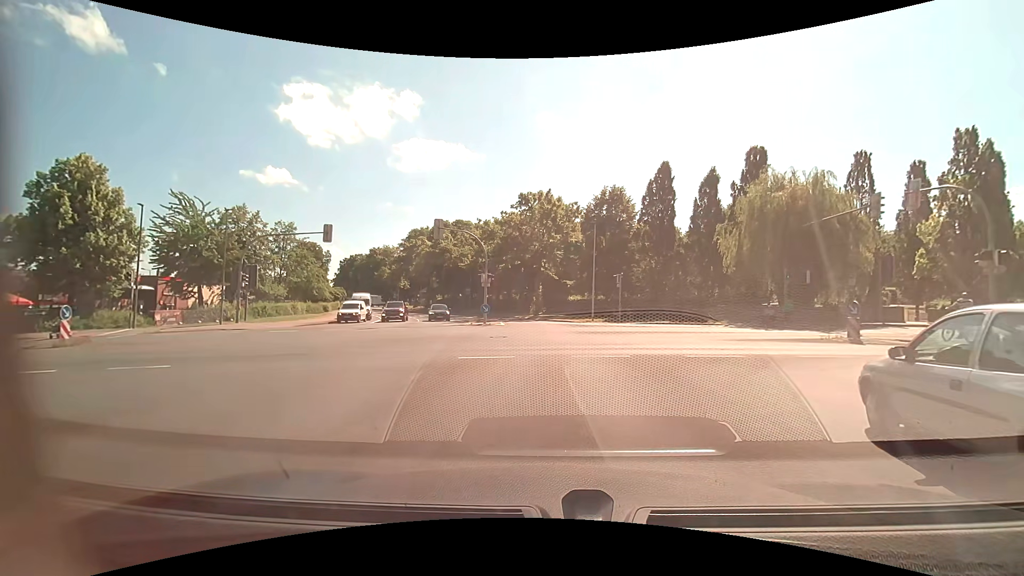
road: unclassified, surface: asphalt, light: Day
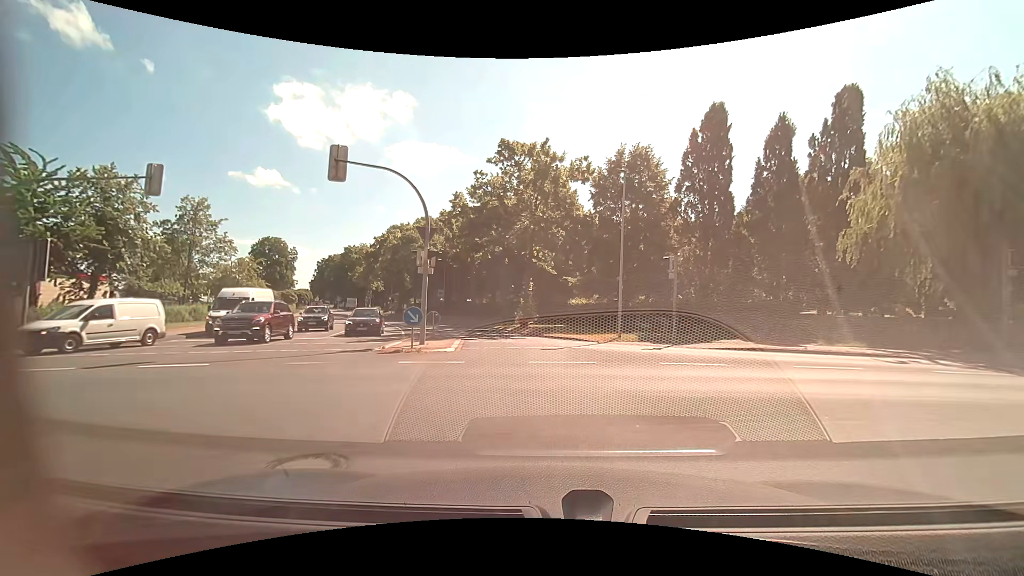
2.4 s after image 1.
(+0.2, +16.7) m; +2°
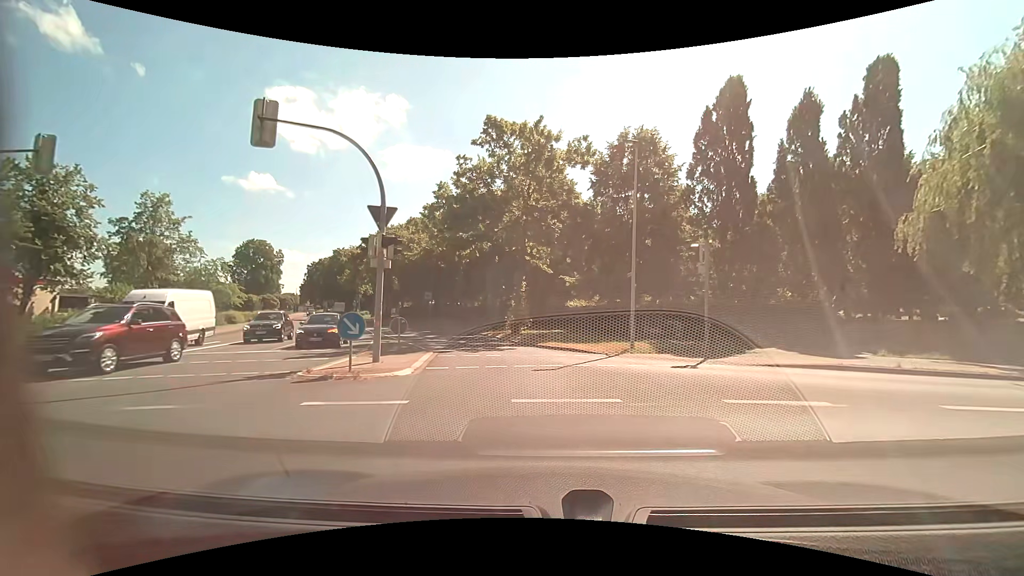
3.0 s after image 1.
(0.0, +4.5) m; 0°
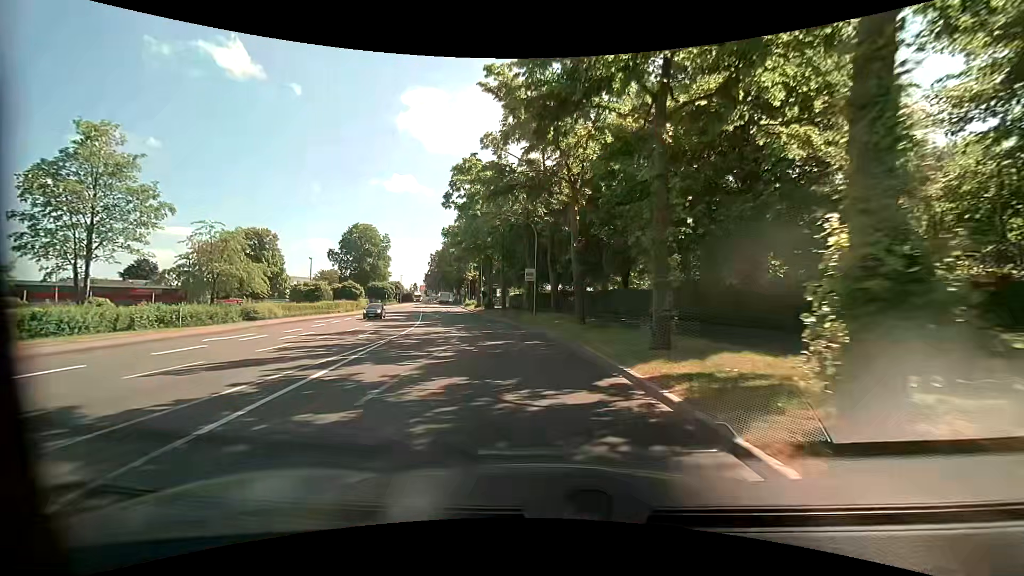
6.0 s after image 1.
(-2.6, +24.2) m; -14°
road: residential
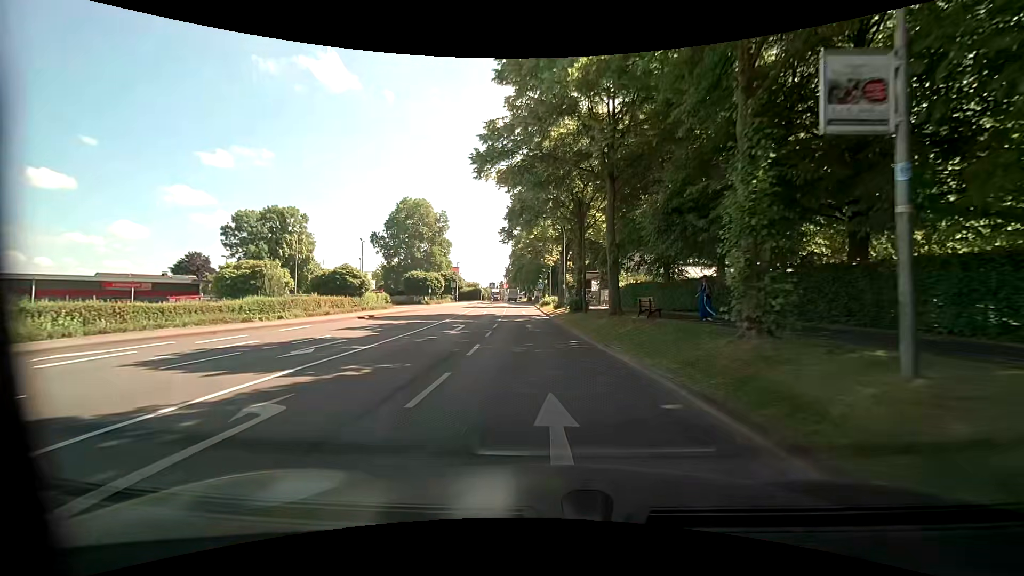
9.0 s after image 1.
(-3.4, +31.1) m; -11°
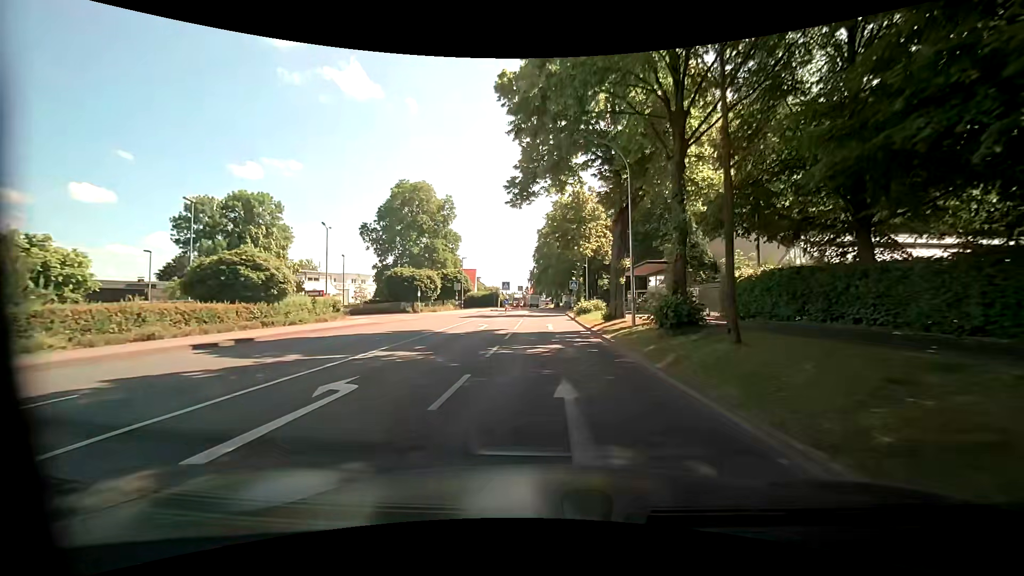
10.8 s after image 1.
(-0.7, +18.5) m; -3°
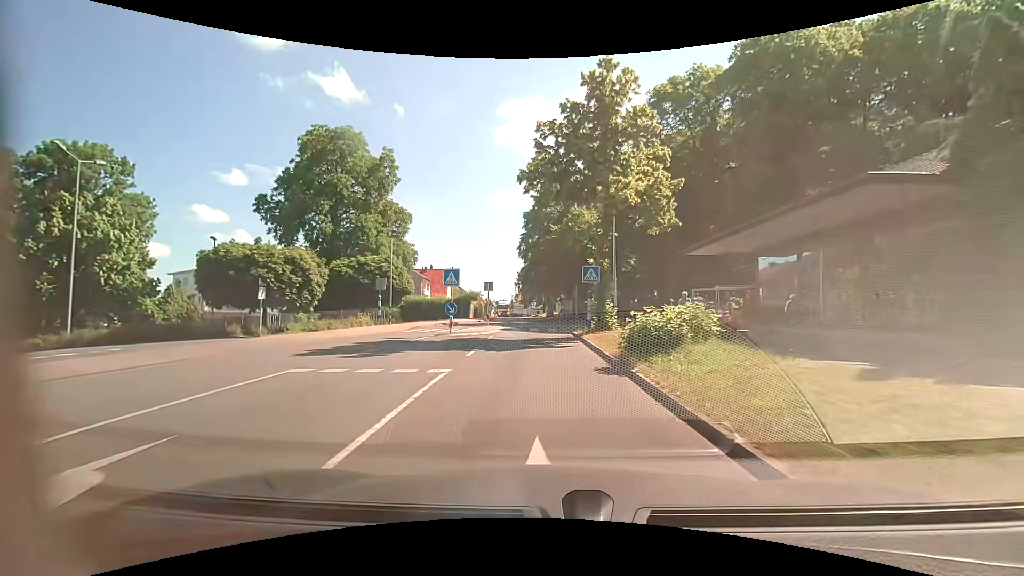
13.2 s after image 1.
(+0.2, +24.3) m; +2°
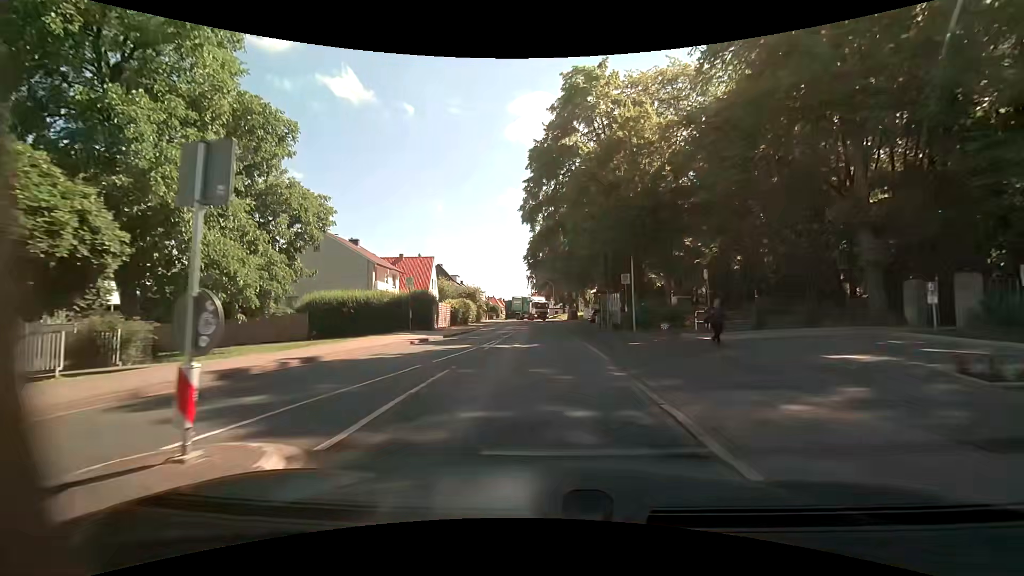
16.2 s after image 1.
(-0.6, +27.3) m; -2°
(0, +10) (0, +20) (0, +30) (-1, +40) (-1, +50) (-2, +60) (-2, +70) (-2, +80) (-3, +90) (-3, +100) m
